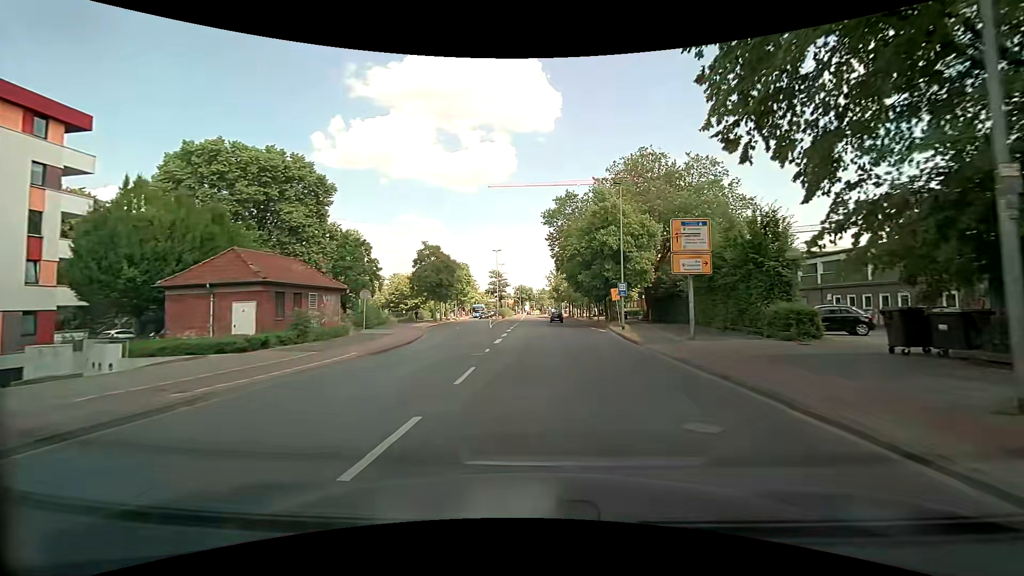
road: secondary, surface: asphalt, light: Day
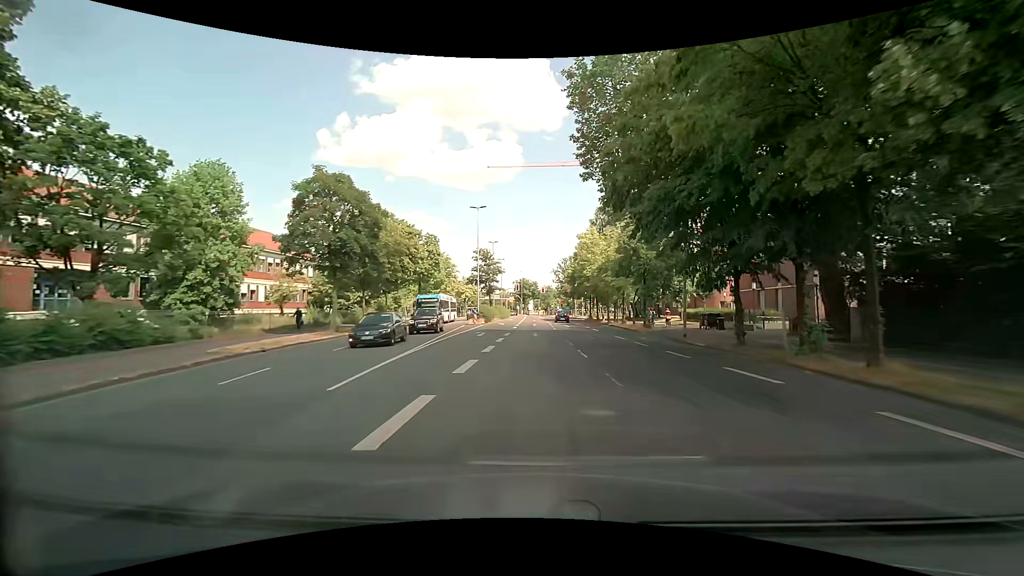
(+0.1, +36.1) m; 0°
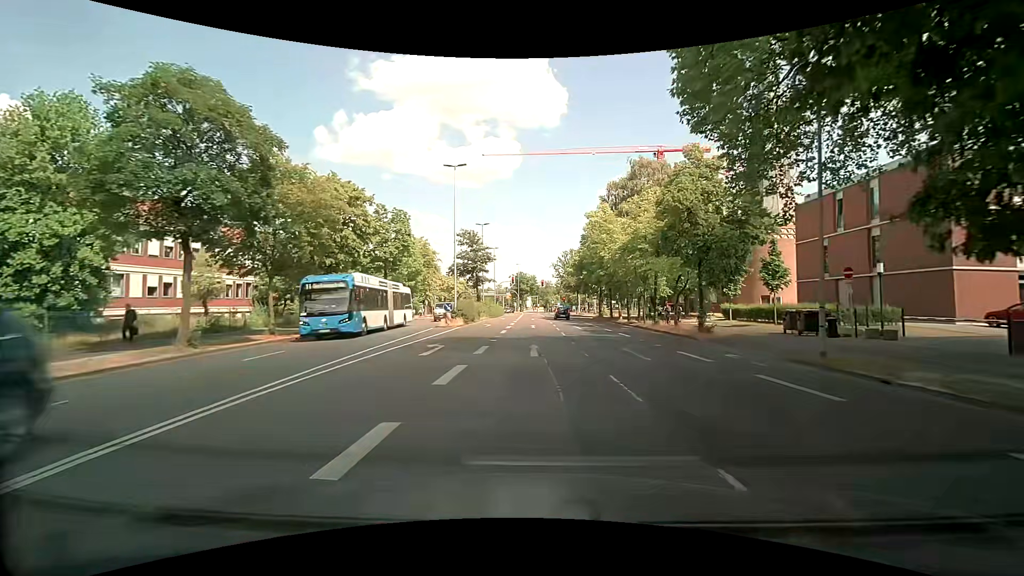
(0.0, +14.0) m; 0°
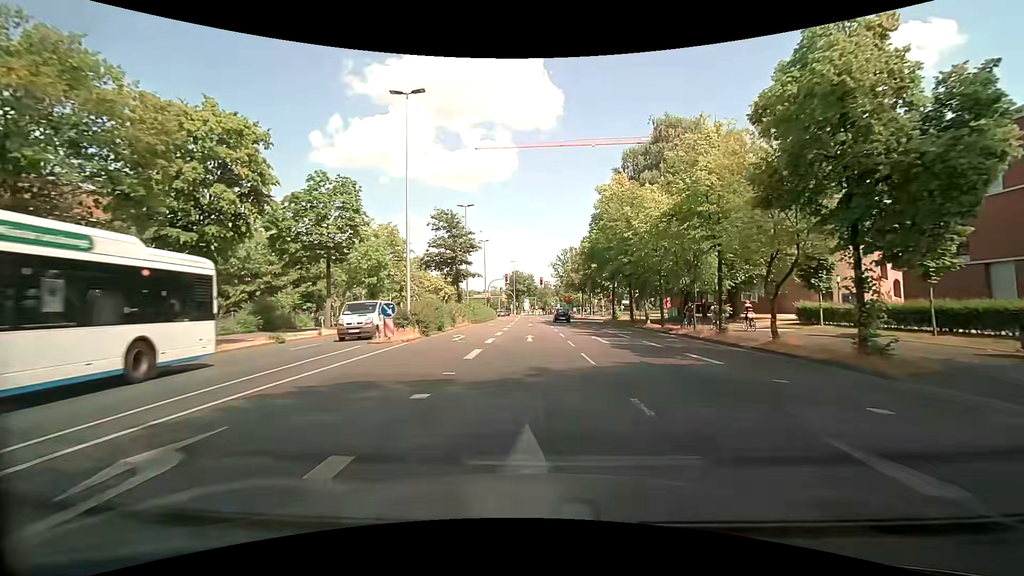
(+0.1, +13.2) m; 0°
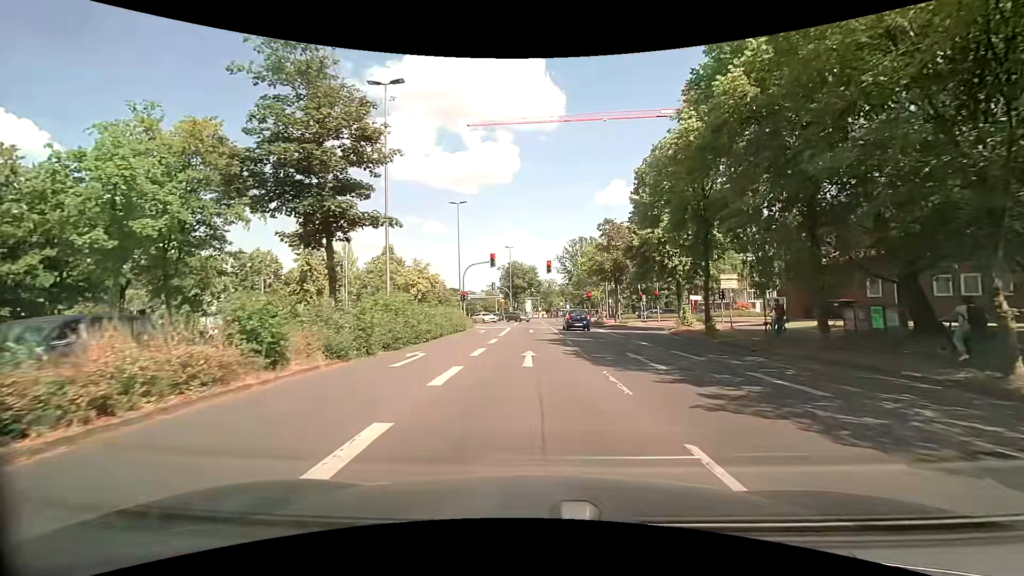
(+0.3, +28.7) m; +1°
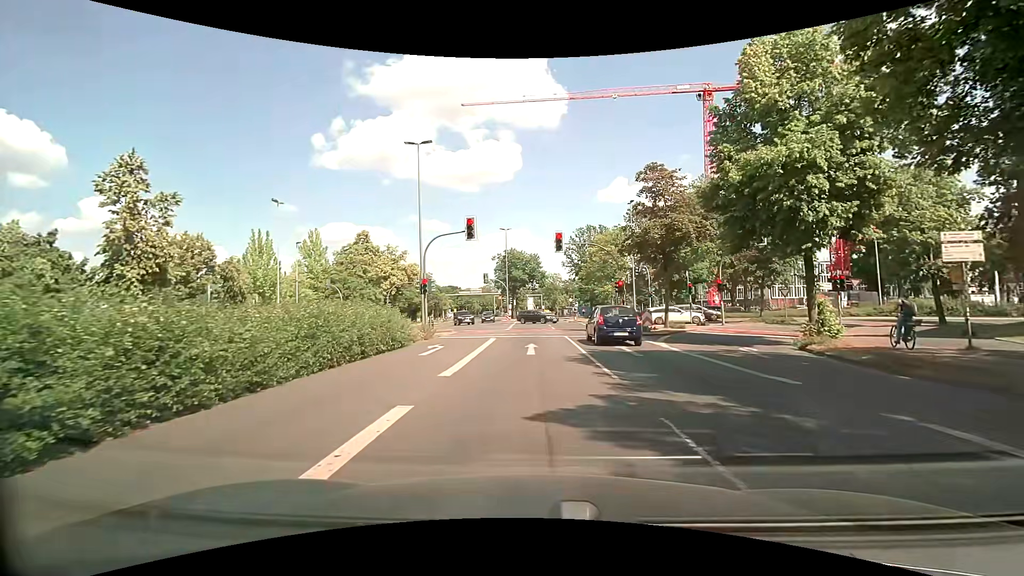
(-0.2, +16.9) m; 0°
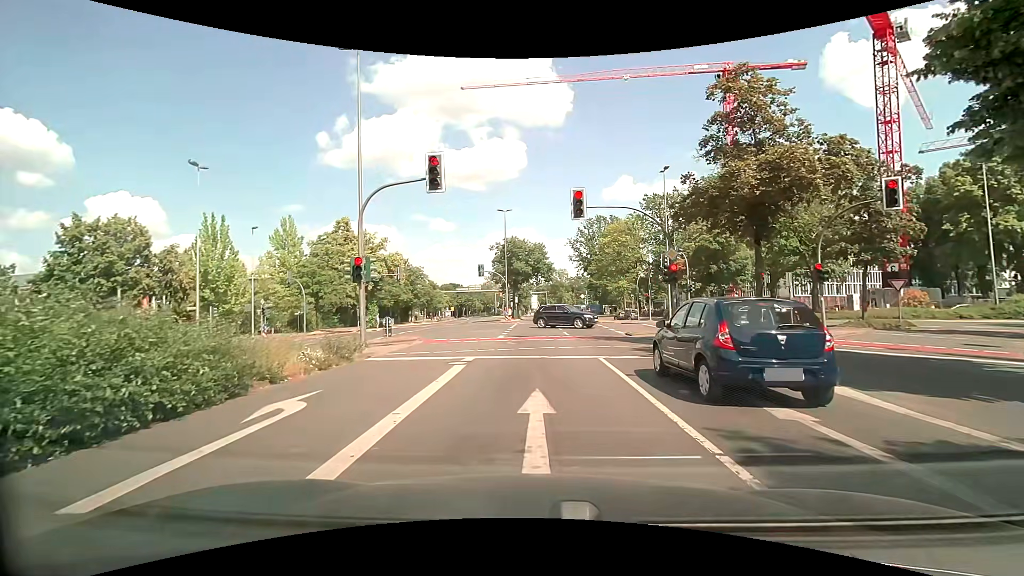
(-0.1, +11.4) m; -1°
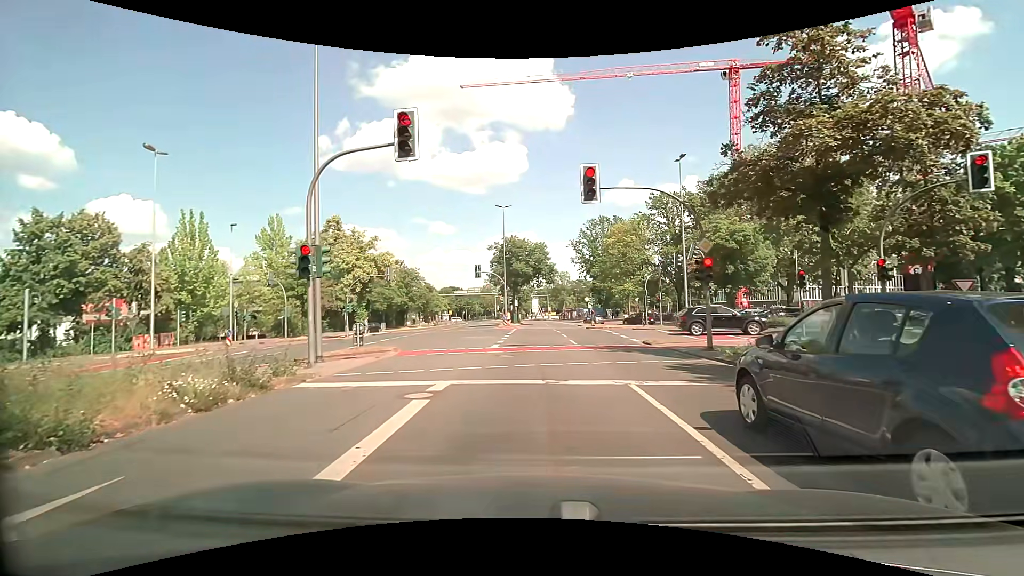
(+0.1, +4.1) m; +1°
